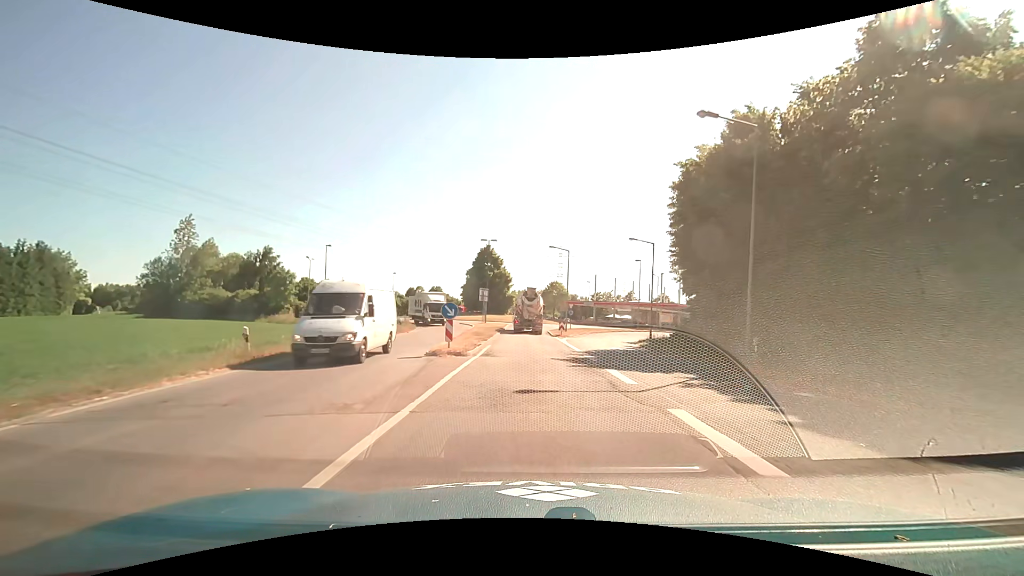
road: primary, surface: asphalt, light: Day
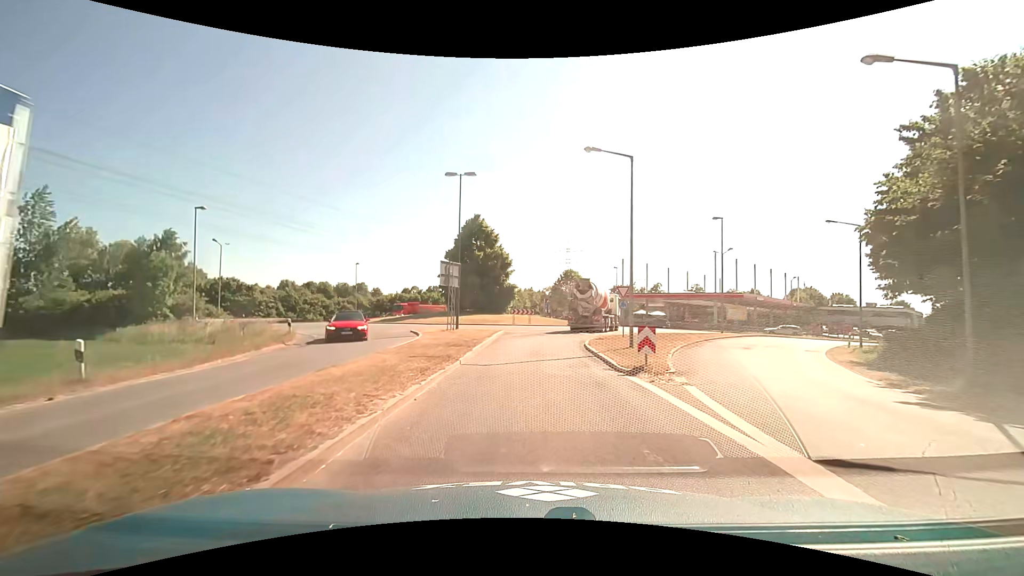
(0.0, +28.3) m; 0°
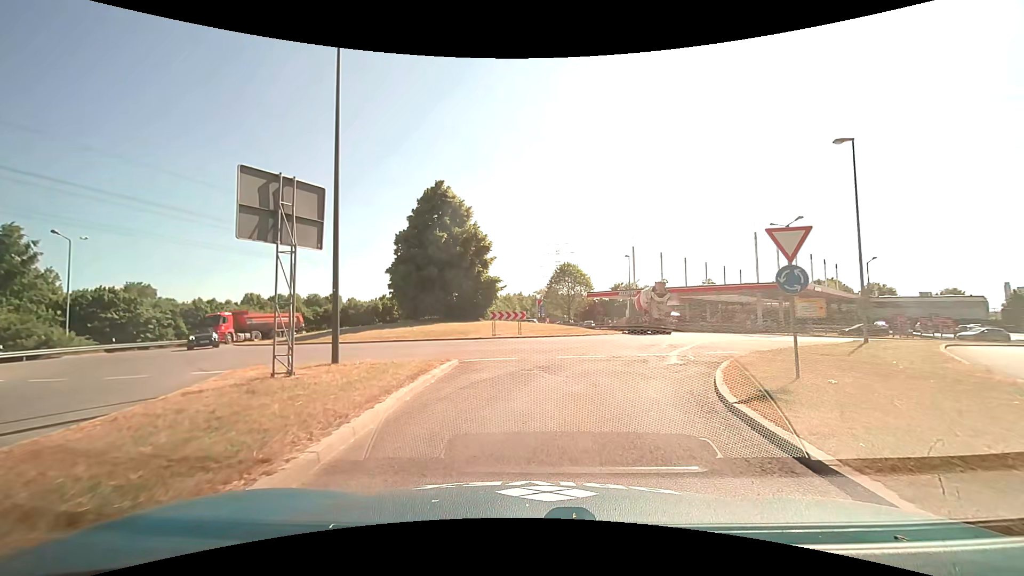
(0.0, +18.8) m; +1°
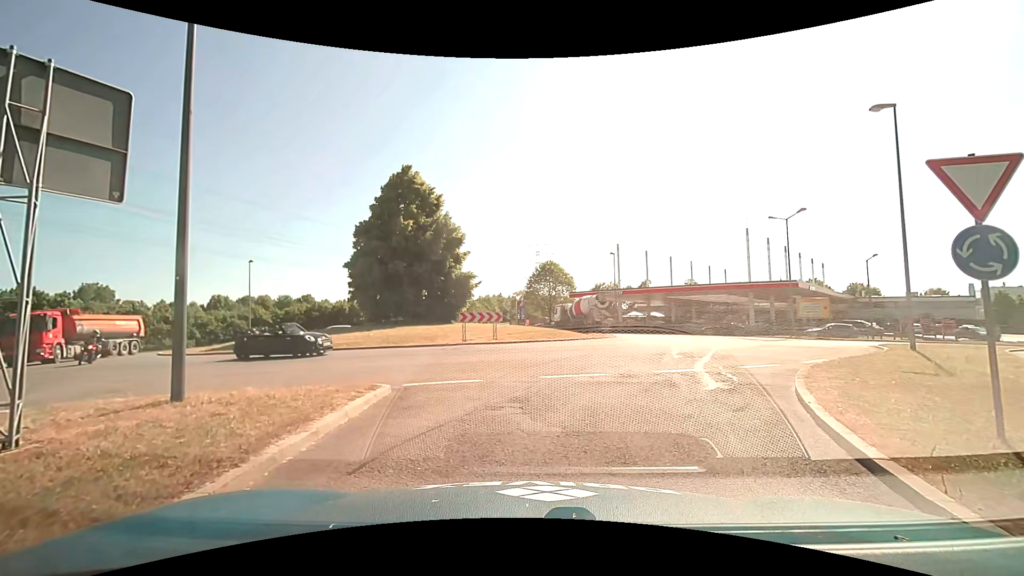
(+0.1, +4.5) m; +2°
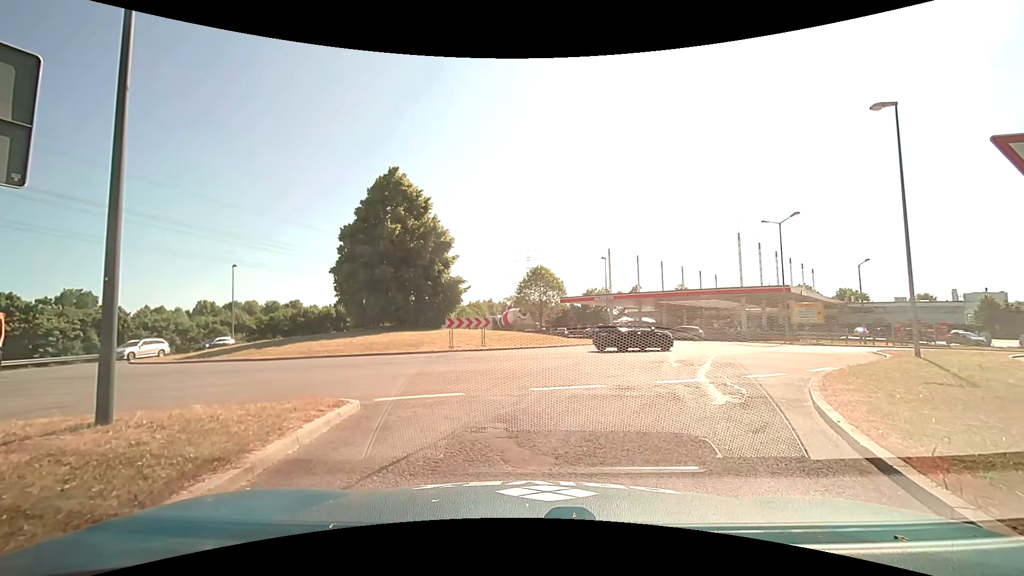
(0.0, +1.0) m; 0°
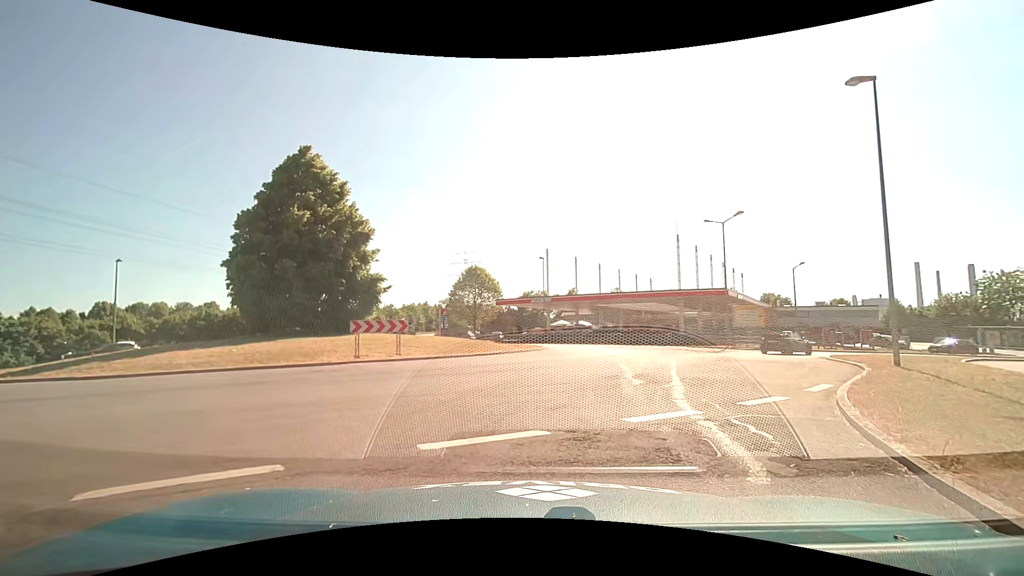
(+0.3, +4.4) m; +8°
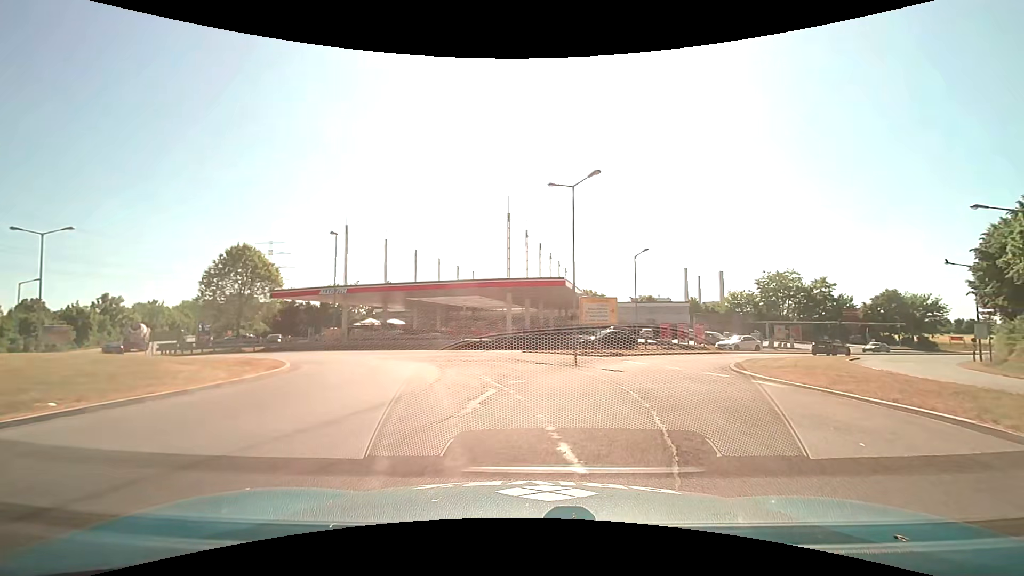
(+2.2, +14.0) m; +20°
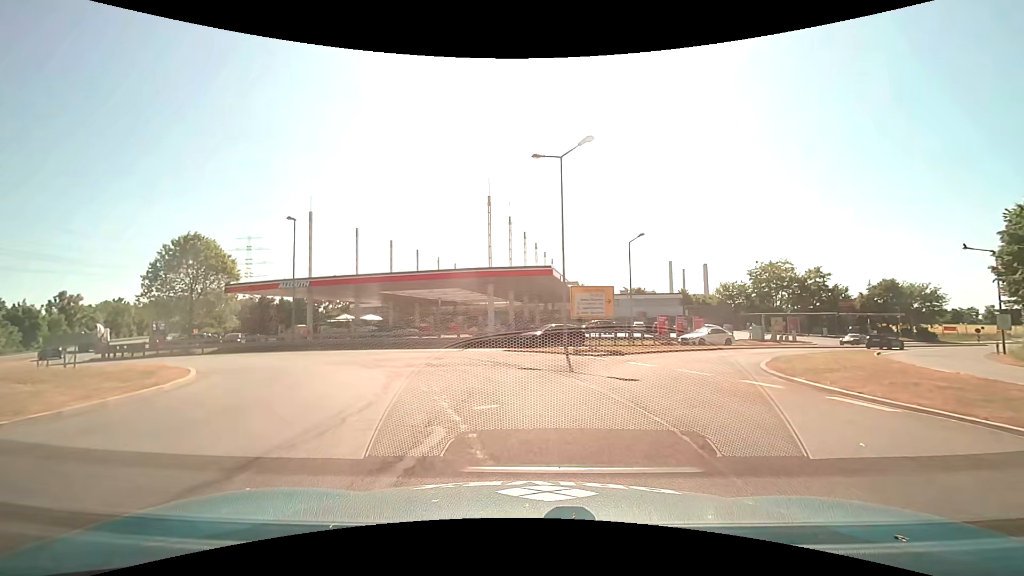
(+0.2, +4.5) m; +2°
(-1, +10) (-4, +19) (-10, +27) (-19, +32) (-28, +36) (-37, +41) (-44, +47) (-50, +55) (-56, +63) (-62, +72) m
